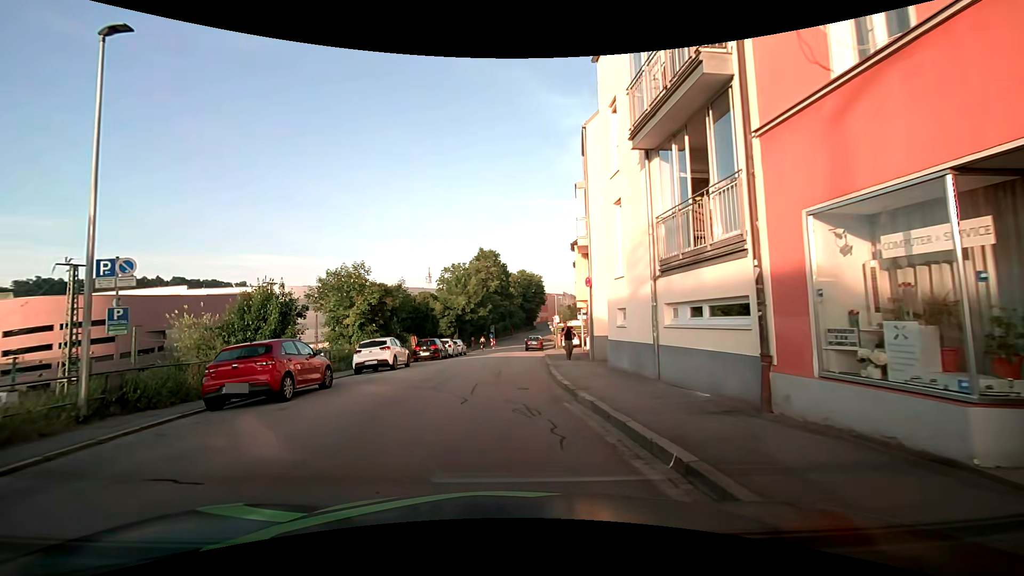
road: residential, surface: asphalt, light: Day
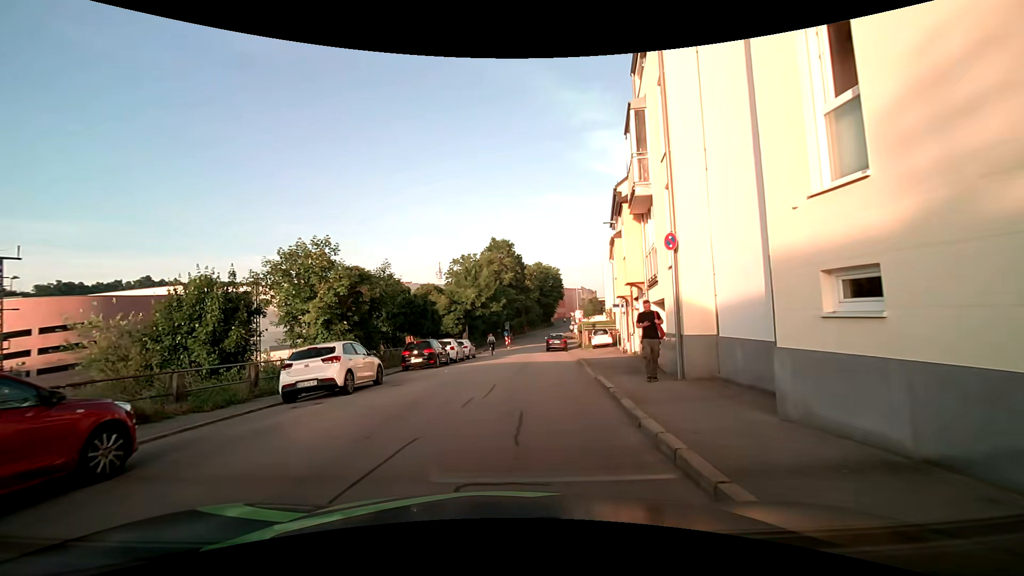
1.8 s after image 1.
(-0.1, +8.3) m; 0°
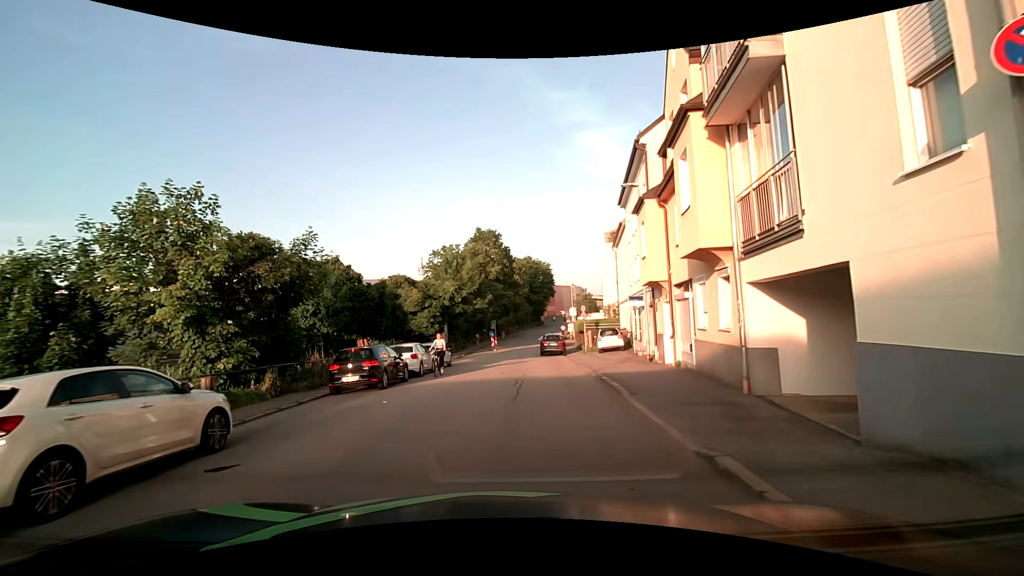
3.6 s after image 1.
(0.0, +8.2) m; 0°
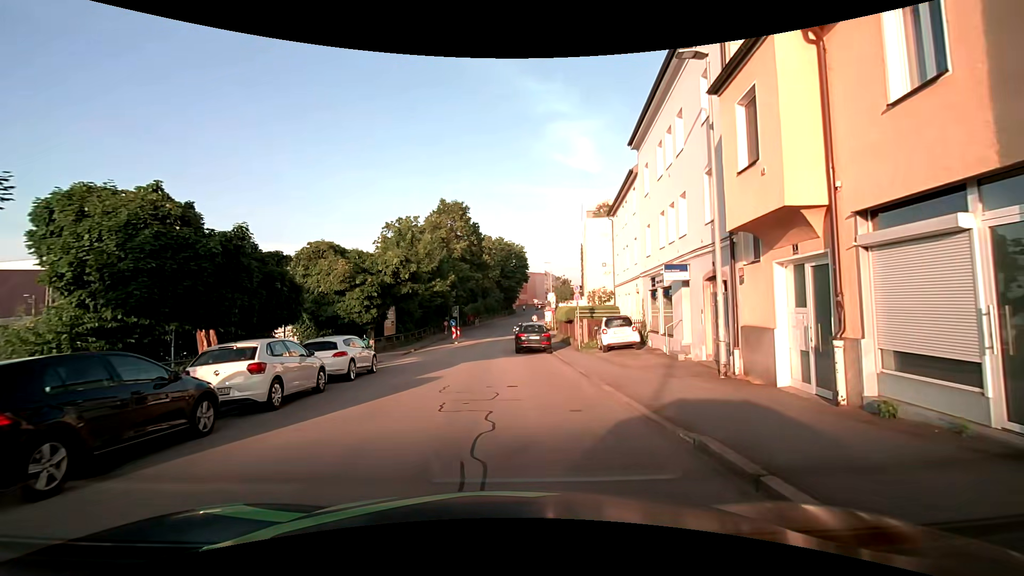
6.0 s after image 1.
(+0.4, +10.7) m; +5°
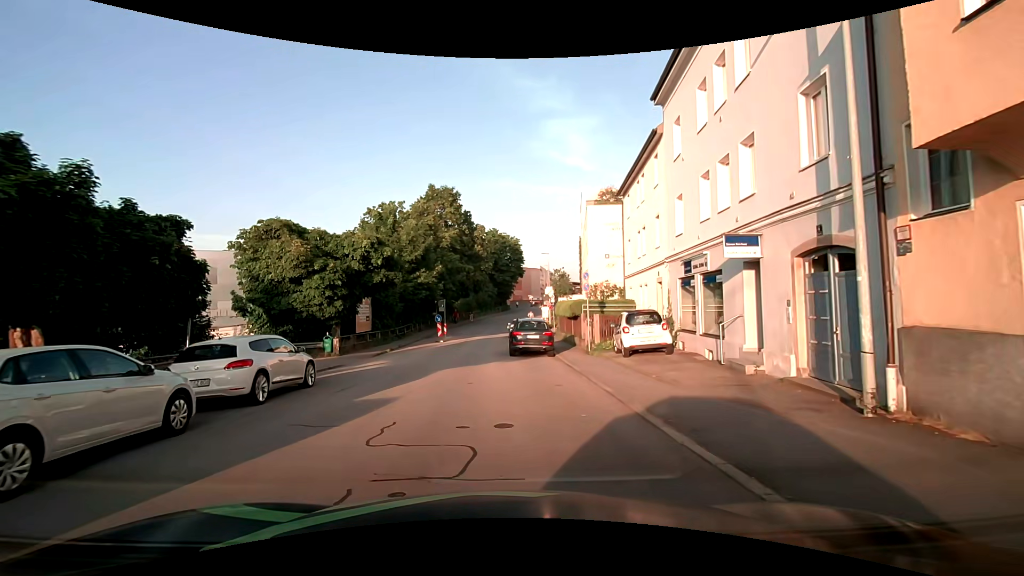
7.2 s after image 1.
(0.0, +5.1) m; 0°
